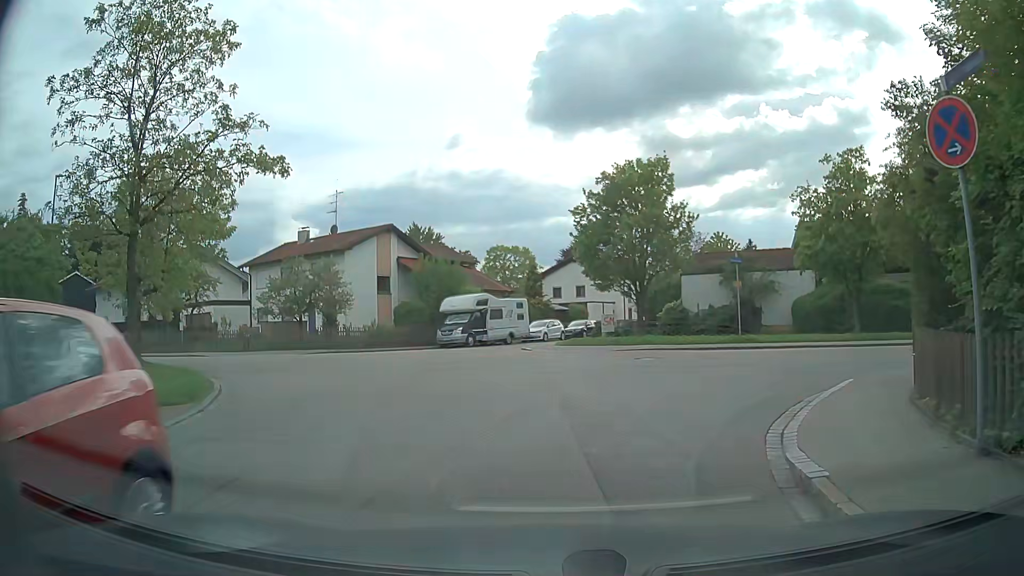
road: residential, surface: asphalt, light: Day
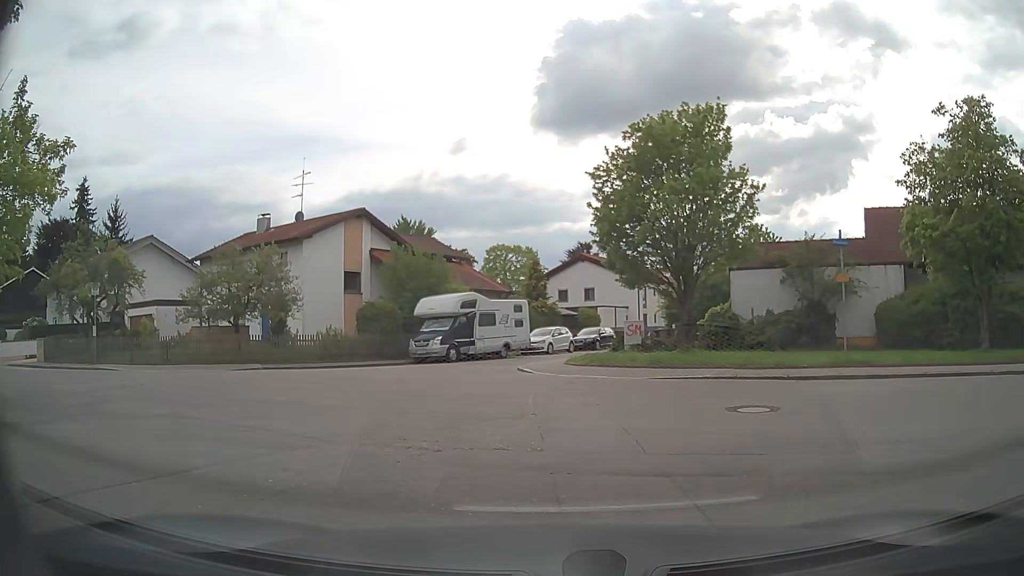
(-0.1, +8.5) m; 0°
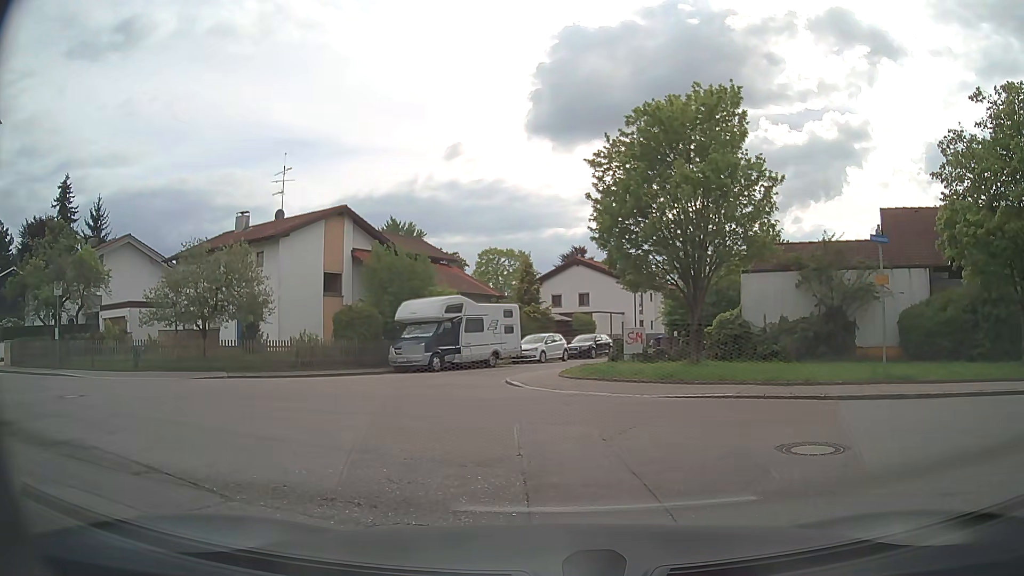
(0.0, +2.3) m; -1°
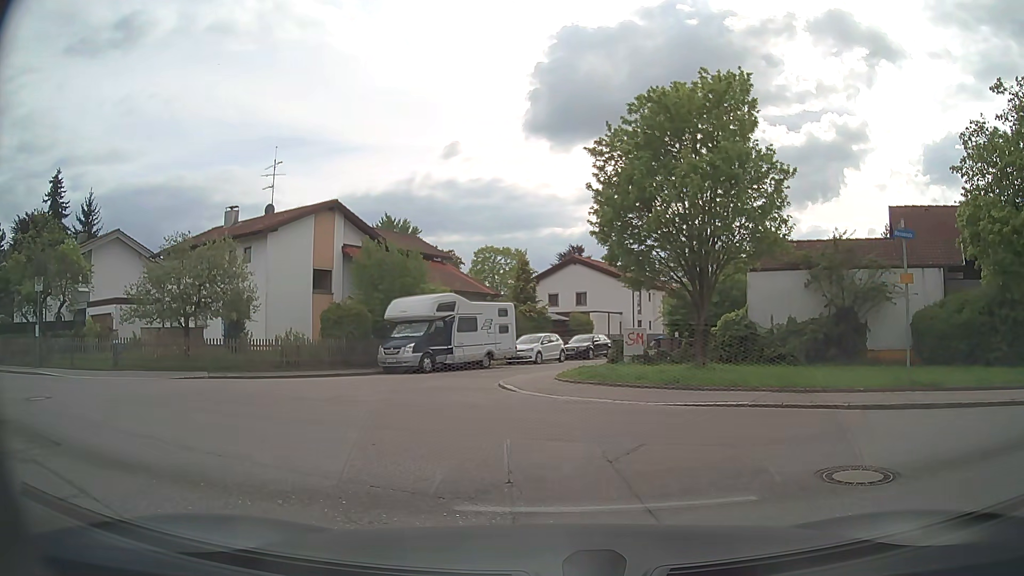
(0.0, +1.2) m; 0°
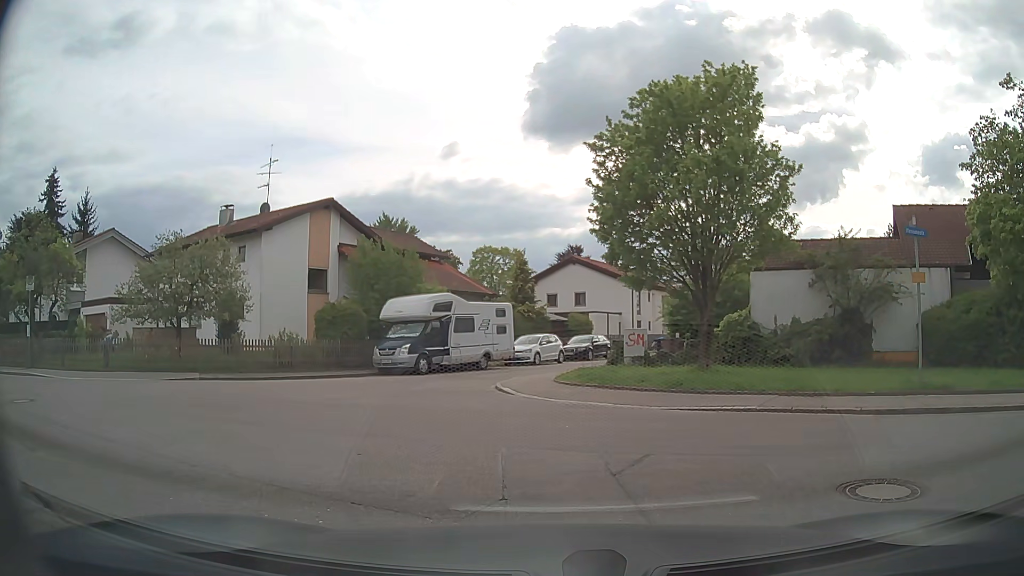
(0.0, +0.5) m; 0°
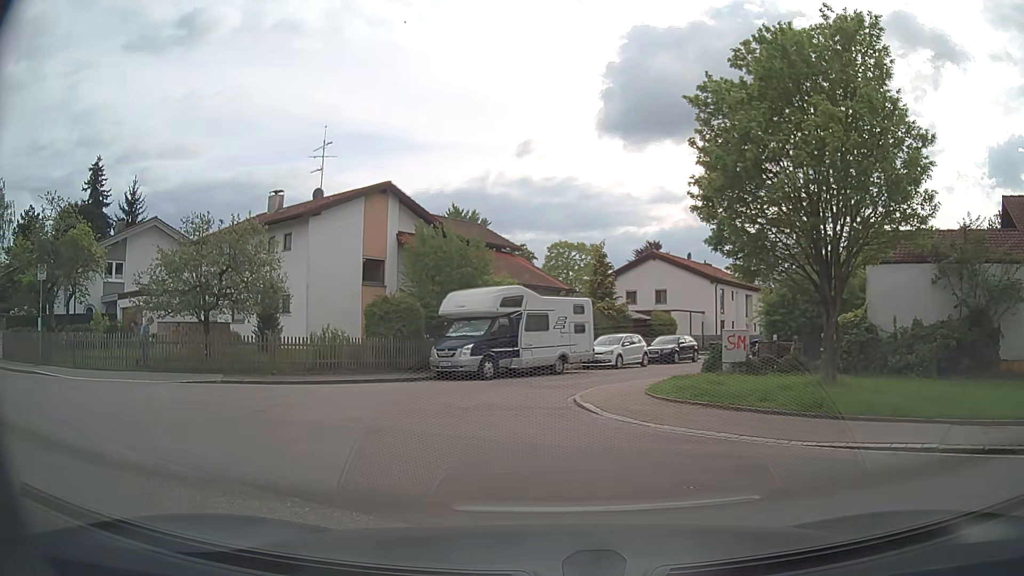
(-0.1, +3.6) m; -7°
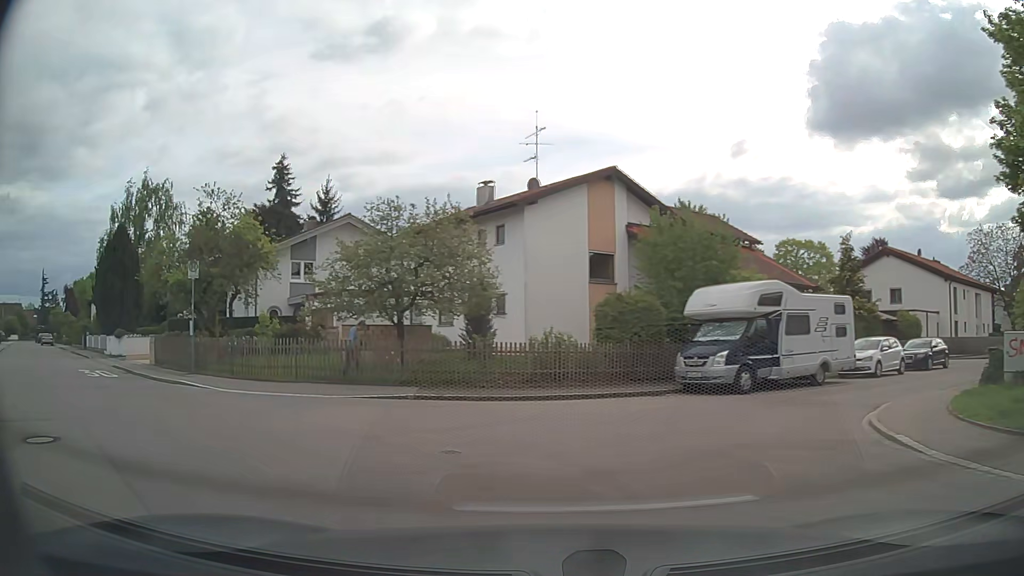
(-0.5, +3.7) m; -17°
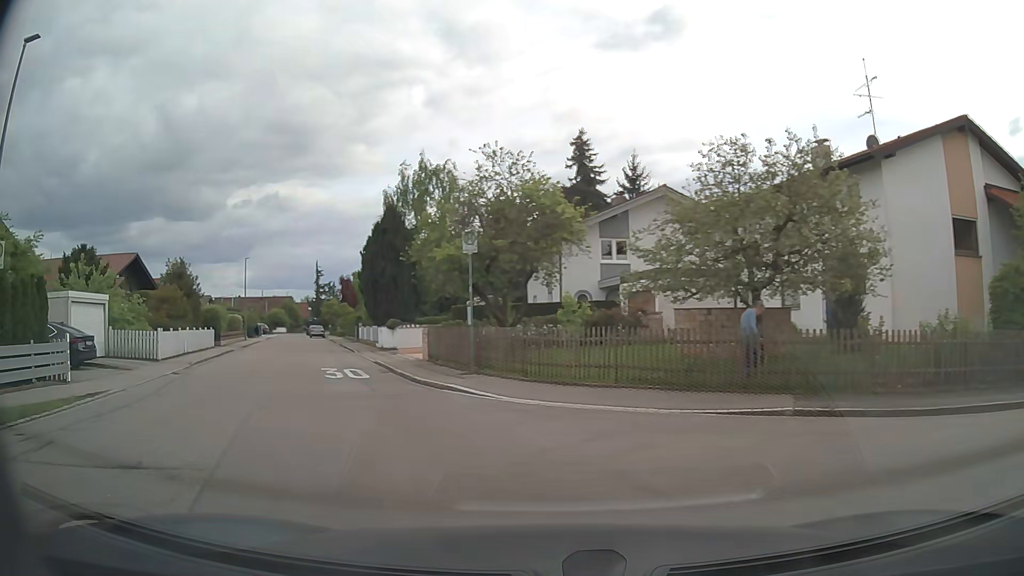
(-1.2, +5.0) m; -26°
(-2, +10) (-6, +19) (-9, +28) (-13, +38) (-16, +47) (-20, +56) (-24, +65) (-29, +74) (-32, +84) (-36, +93) m
